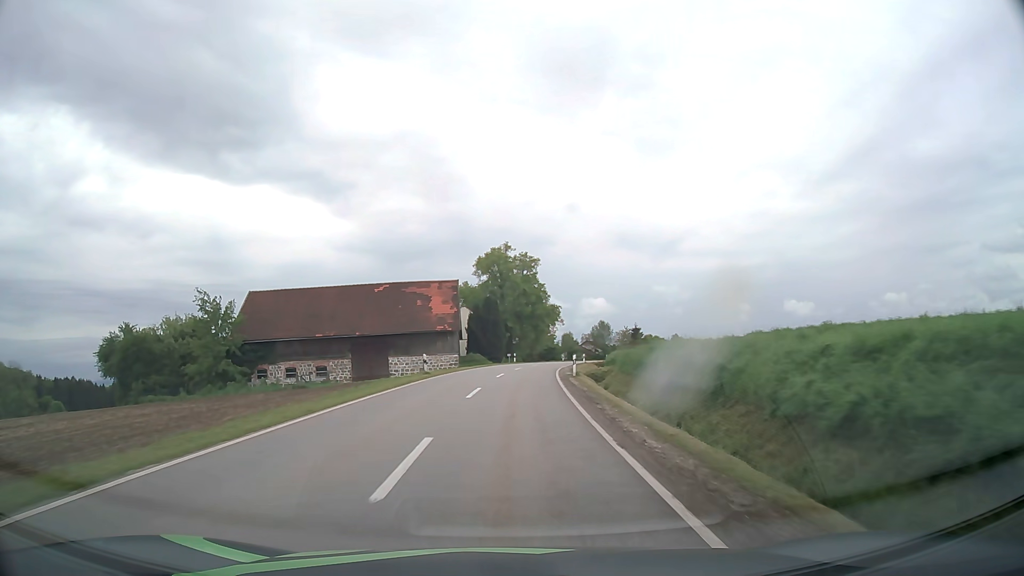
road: tertiary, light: Day
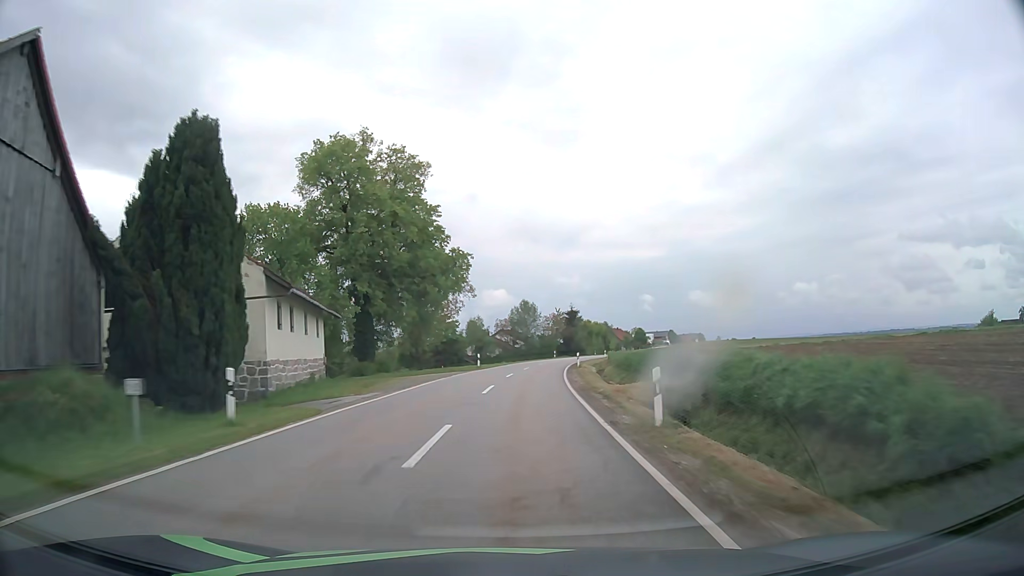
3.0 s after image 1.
(+3.7, +58.6) m; +8°
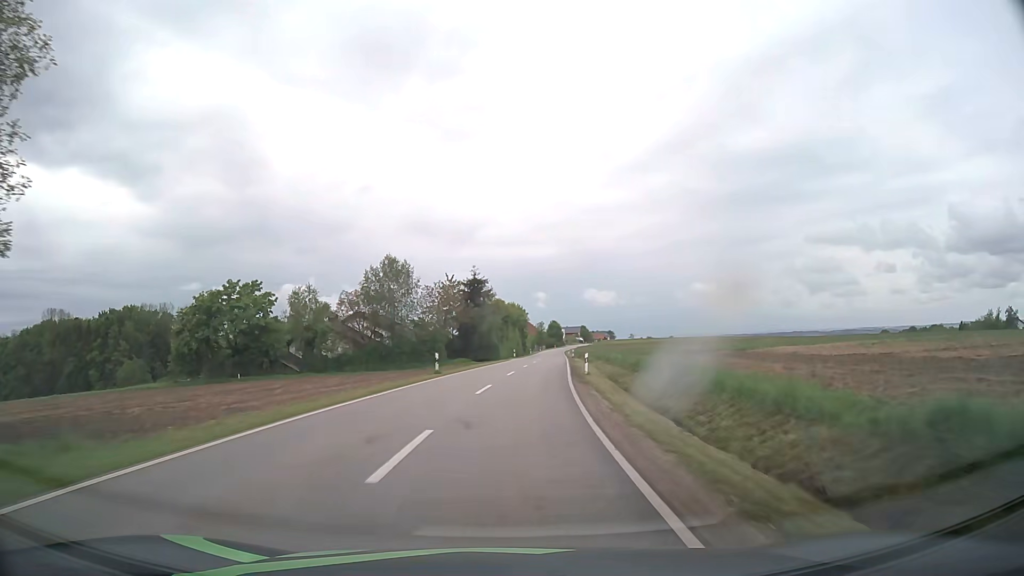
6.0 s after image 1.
(+4.7, +61.1) m; +9°
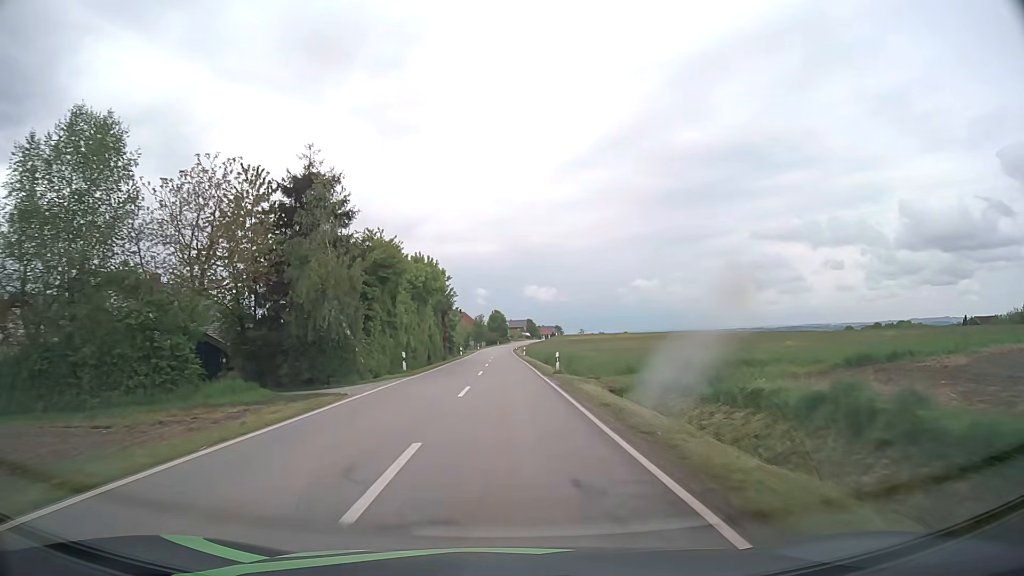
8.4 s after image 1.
(+3.0, +49.7) m; +5°
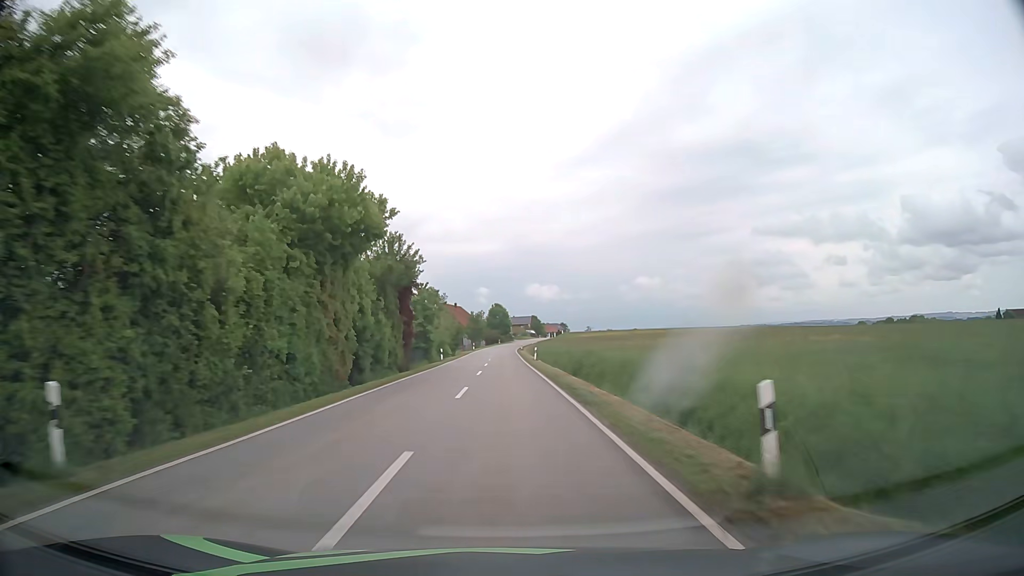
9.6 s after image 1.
(0.0, +25.0) m; 0°
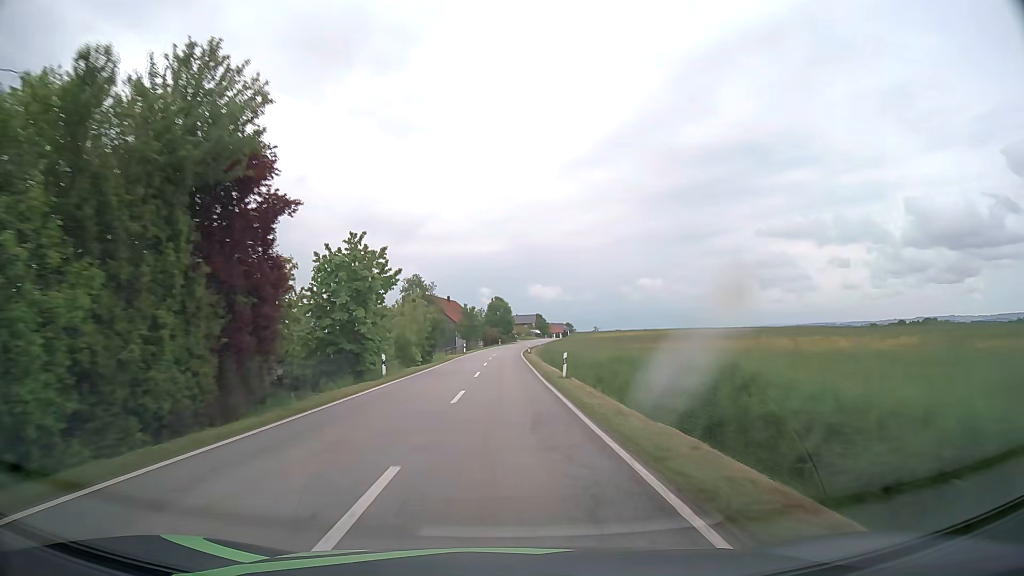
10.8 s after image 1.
(-0.1, +25.1) m; 0°
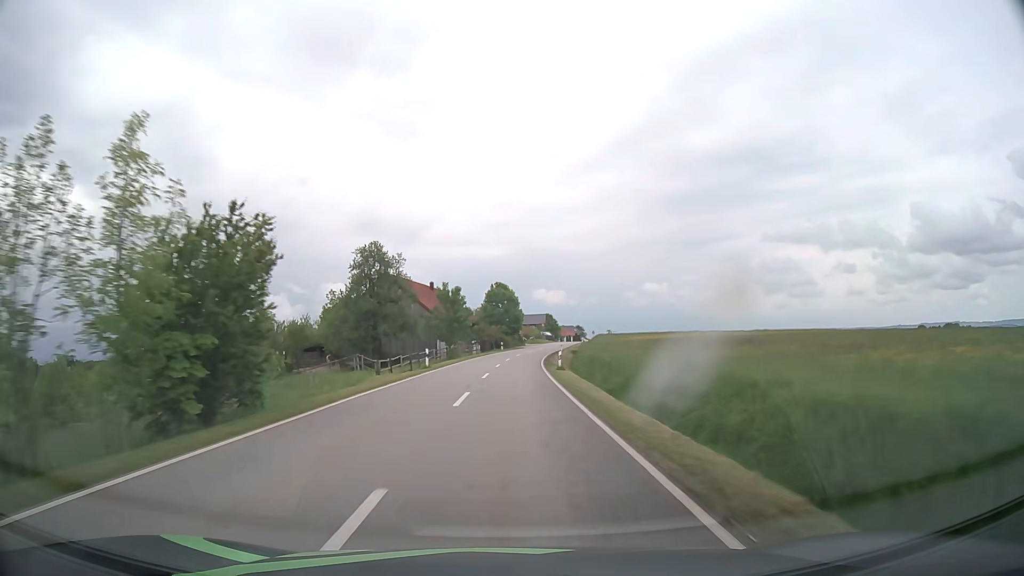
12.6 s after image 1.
(-0.2, +37.7) m; 0°
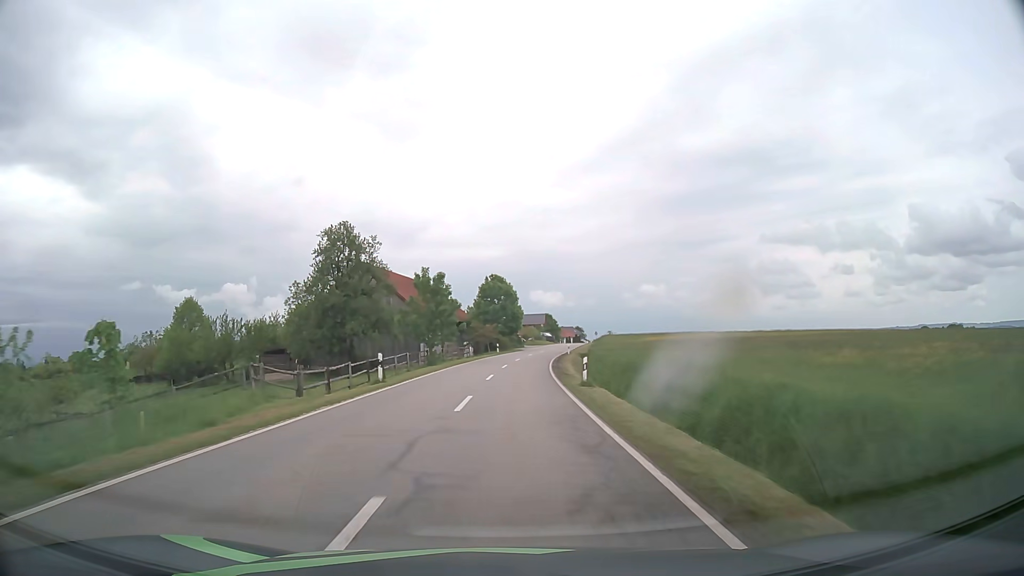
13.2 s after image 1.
(0.0, +12.5) m; 0°
(0, +10) (0, +20) (+1, +30) (+1, +40) (+2, +50) (+3, +60) (+4, +70) (+6, +80) (+7, +90) (+9, +99) m
